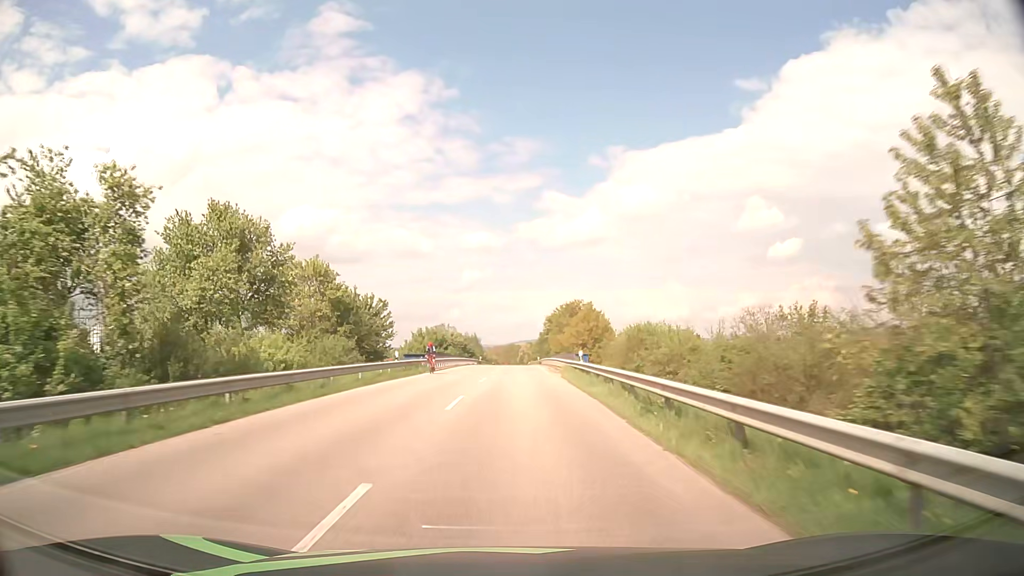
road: secondary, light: Day
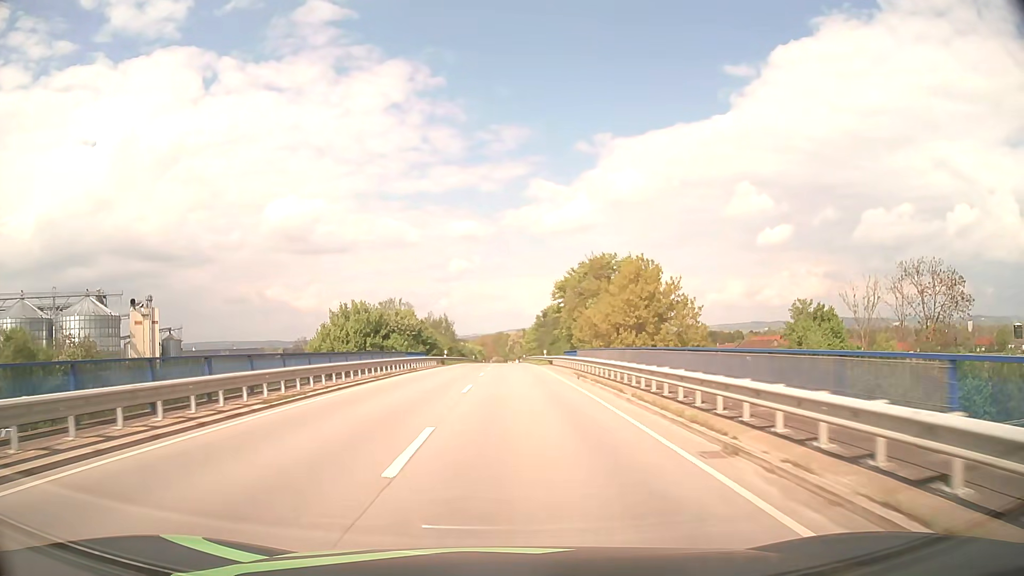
(+0.5, +43.7) m; +1°
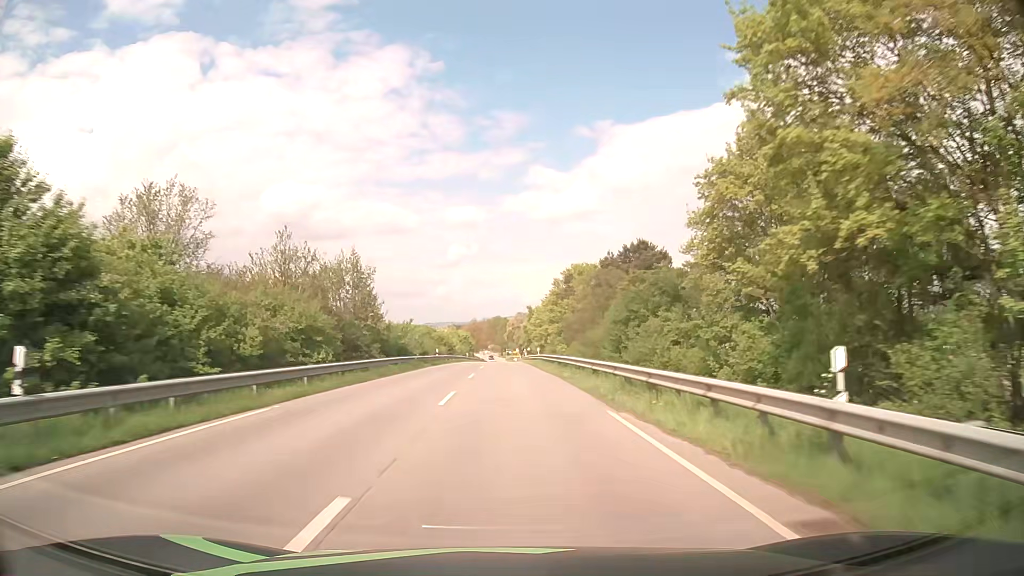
(+0.2, +54.6) m; 0°
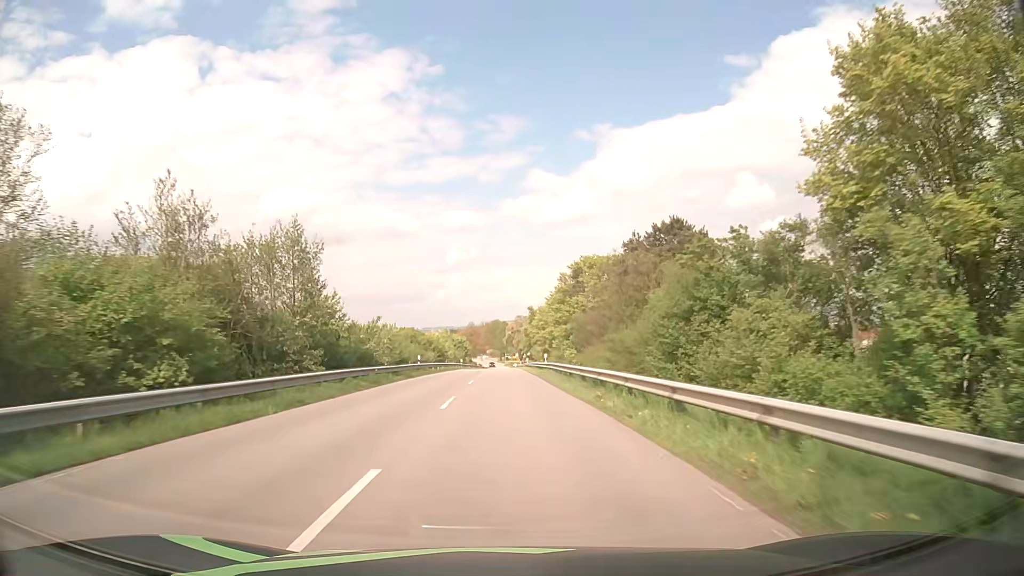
(0.0, +10.9) m; 0°
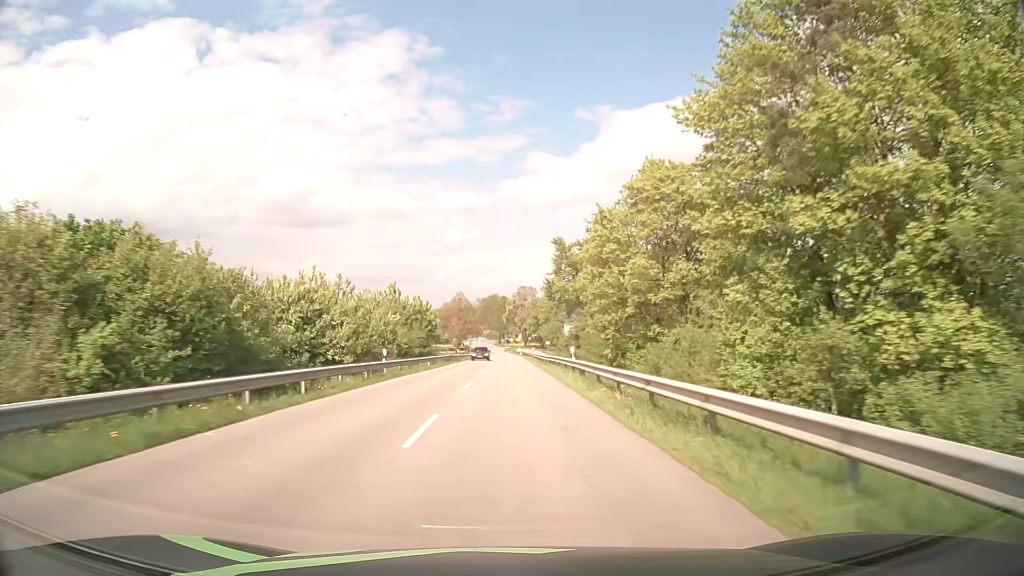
(-0.3, +54.5) m; 0°
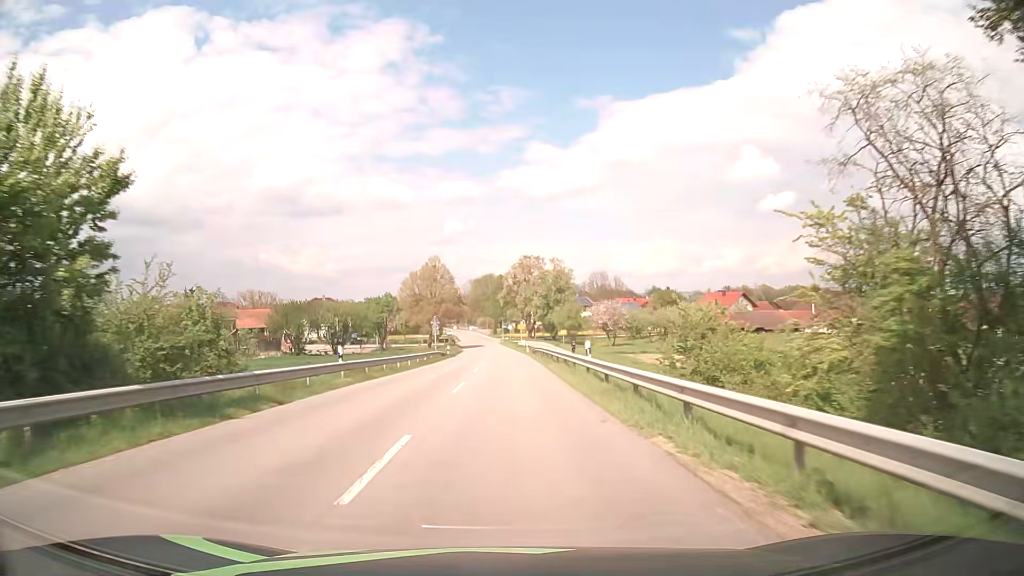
(+0.2, +50.9) m; 0°
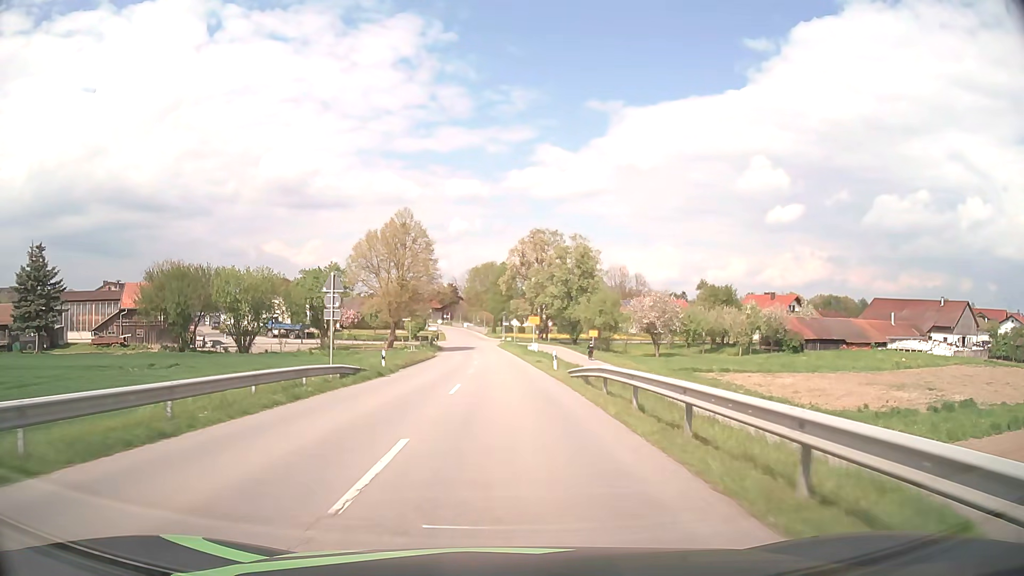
(-0.2, +36.0) m; 0°
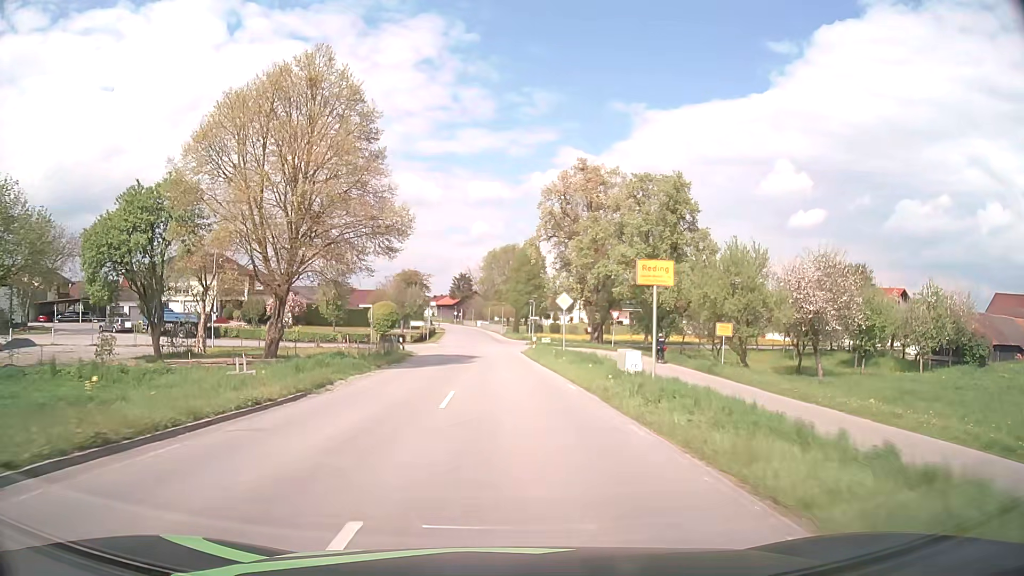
(-0.5, +40.1) m; -2°
(0, +10) (0, +20) (0, +30) (-1, +40) (-1, +50) (-2, +60) (-2, +70) (-3, +80) (-4, +90) (-5, +100) m
